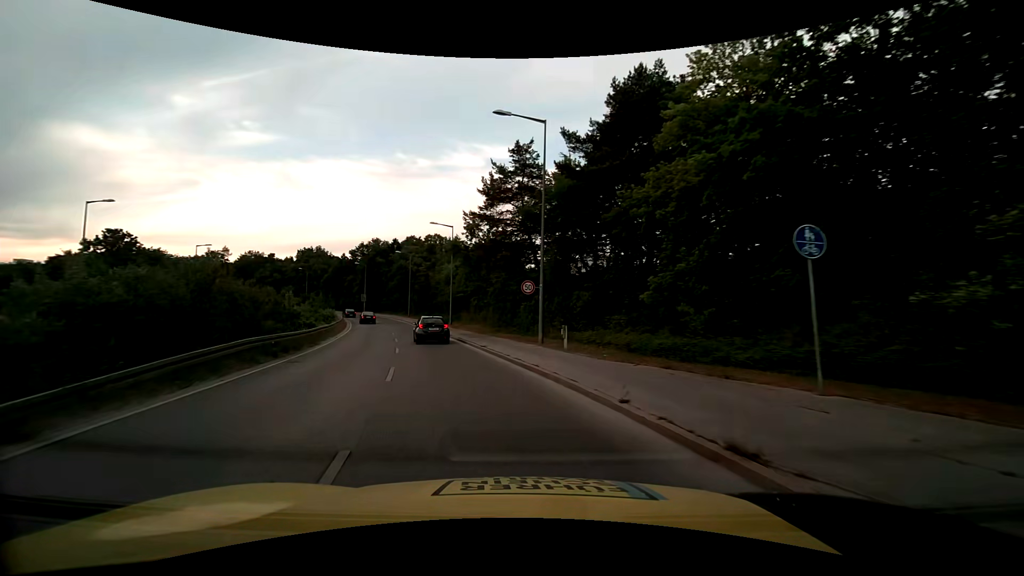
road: secondary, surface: asphalt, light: Day
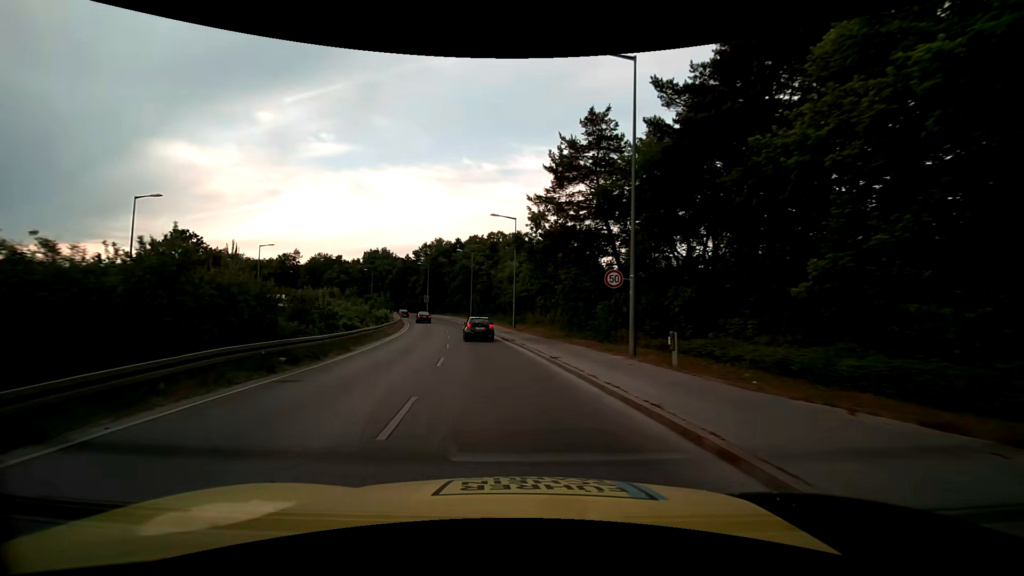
(-0.4, +5.7) m; -8°
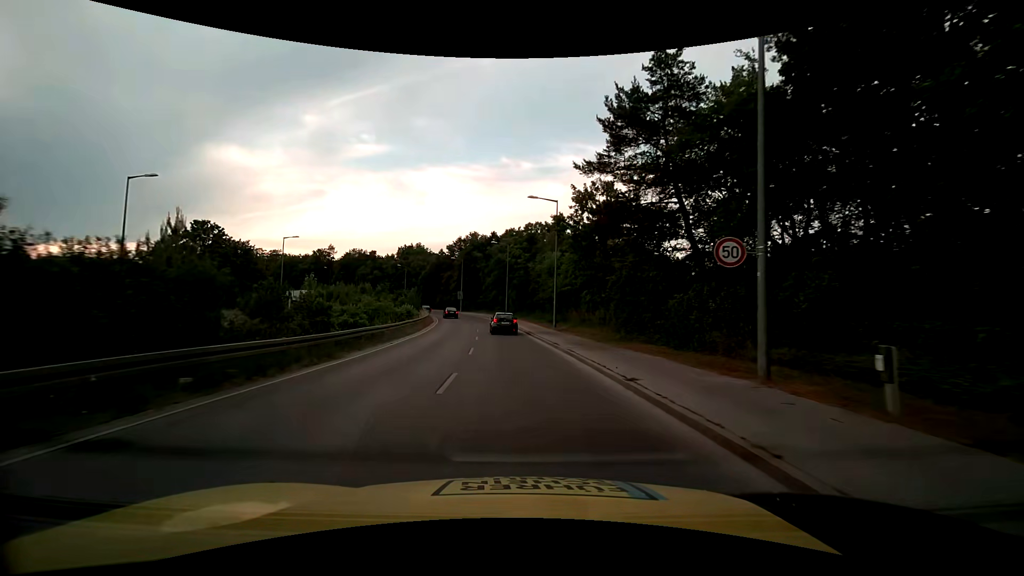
(-0.3, +6.3) m; -4°
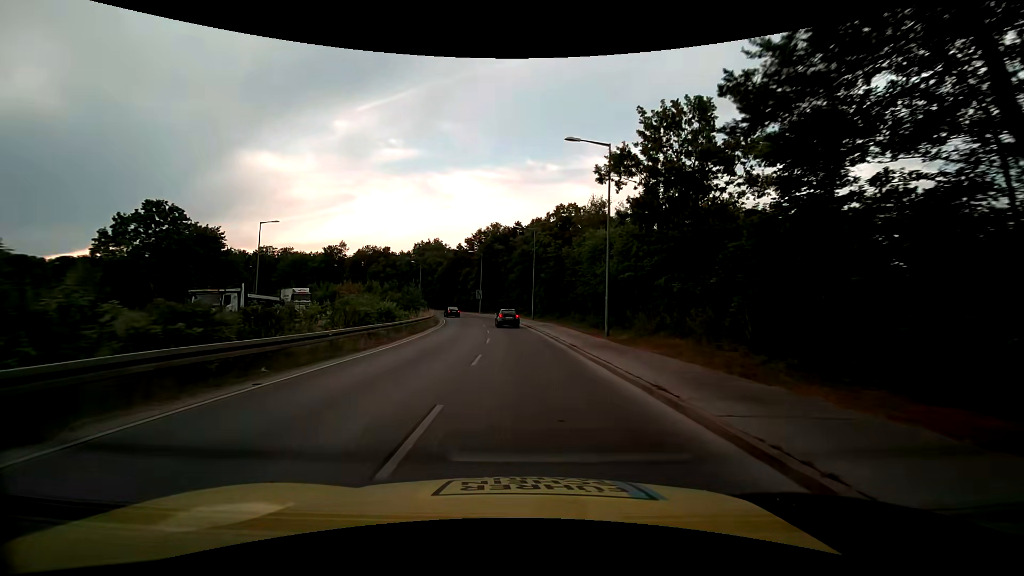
(-0.5, +13.7) m; -3°
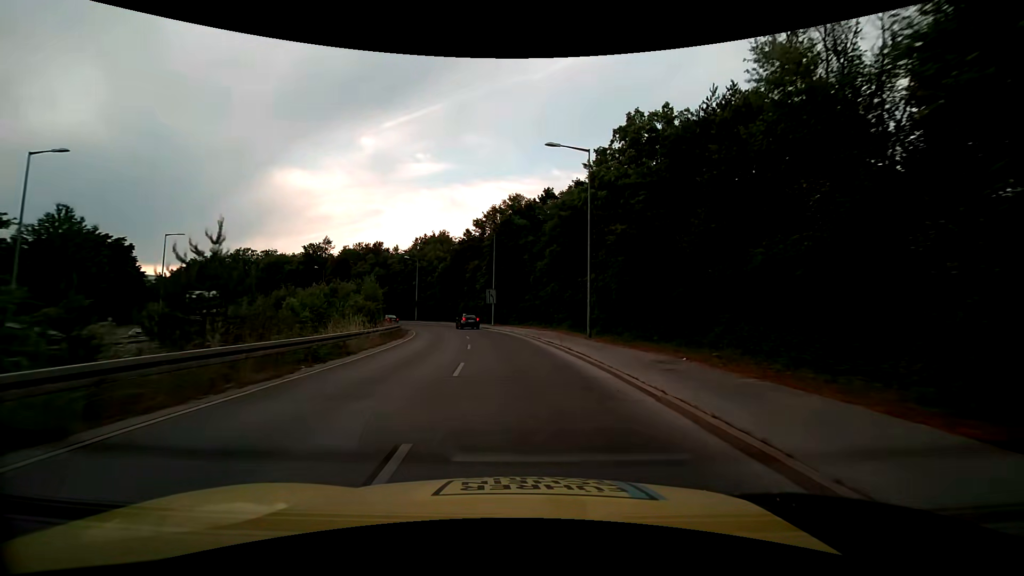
(-1.0, +29.6) m; -4°
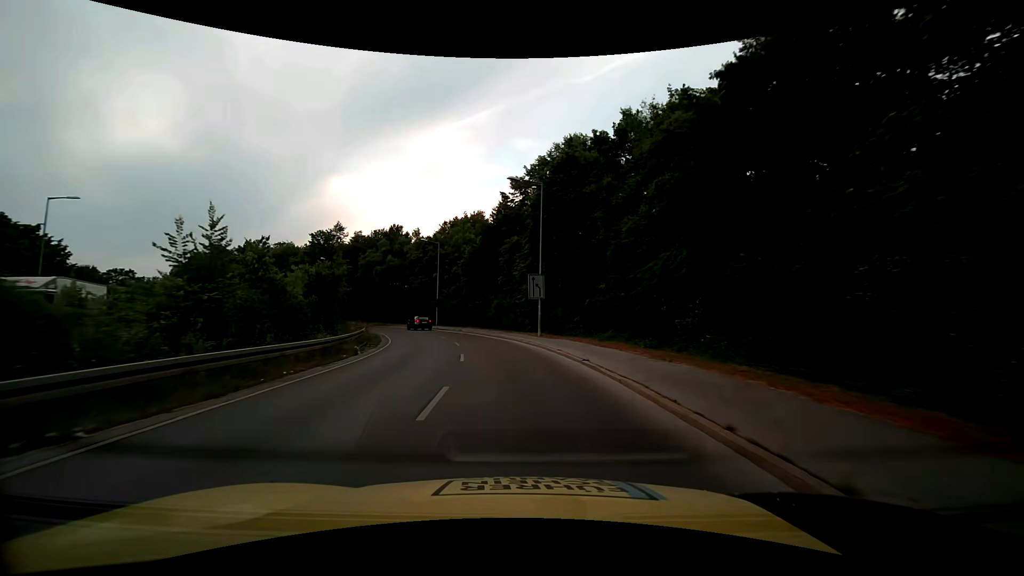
(-0.9, +22.7) m; -5°
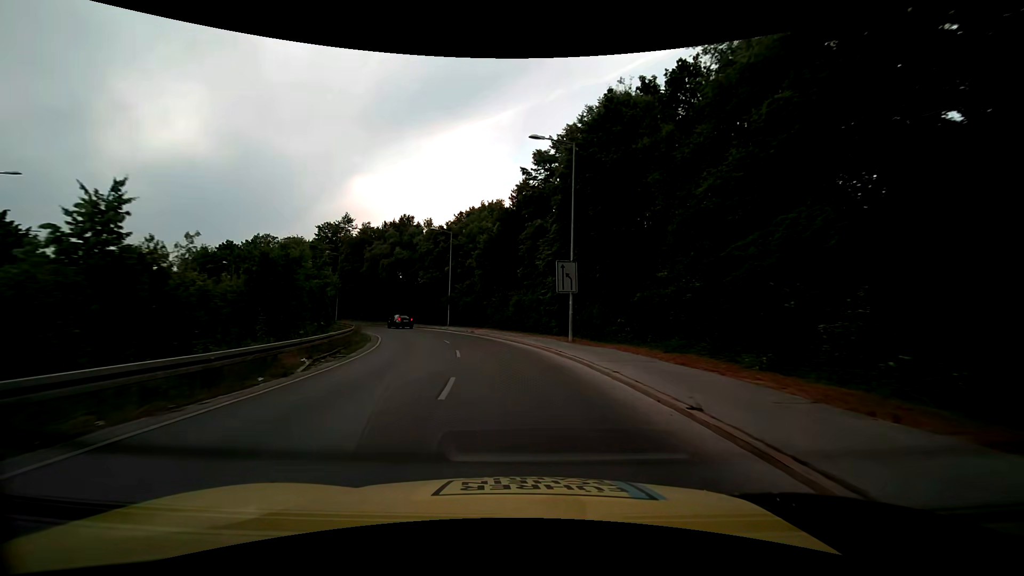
(-0.2, +7.6) m; -3°
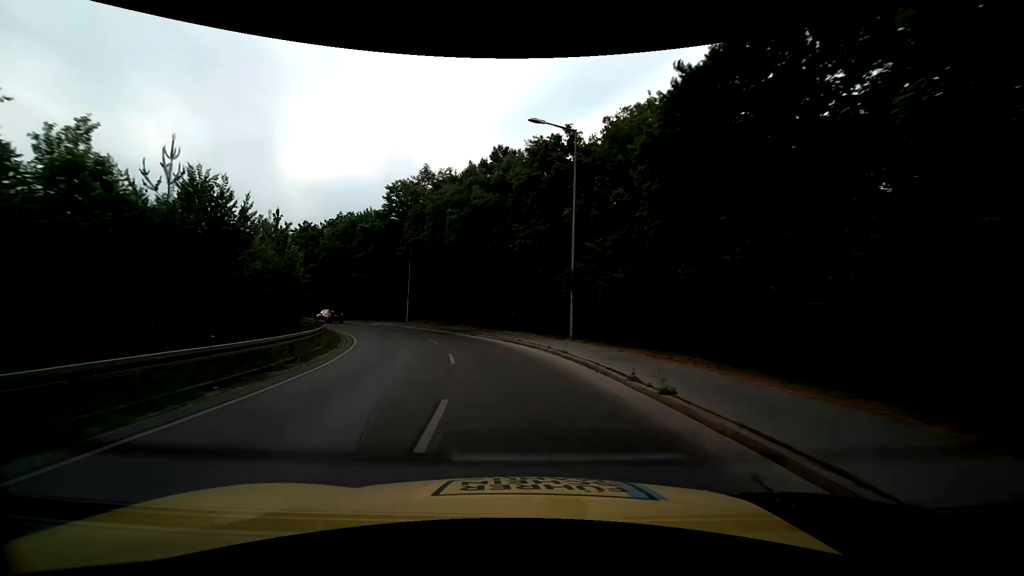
(-3.6, +30.3) m; -15°
(-1, +10) (-3, +20) (-6, +29) (-11, +38) (-17, +46) (-23, +53) (-31, +60) (-38, +67) (-45, +74) (-51, +82) m
